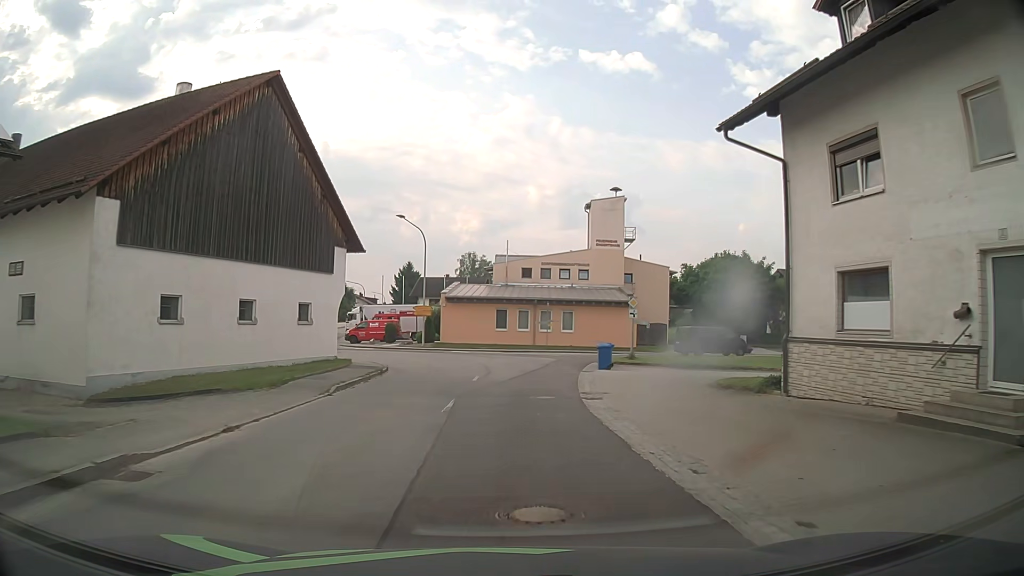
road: tertiary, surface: asphalt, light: Day
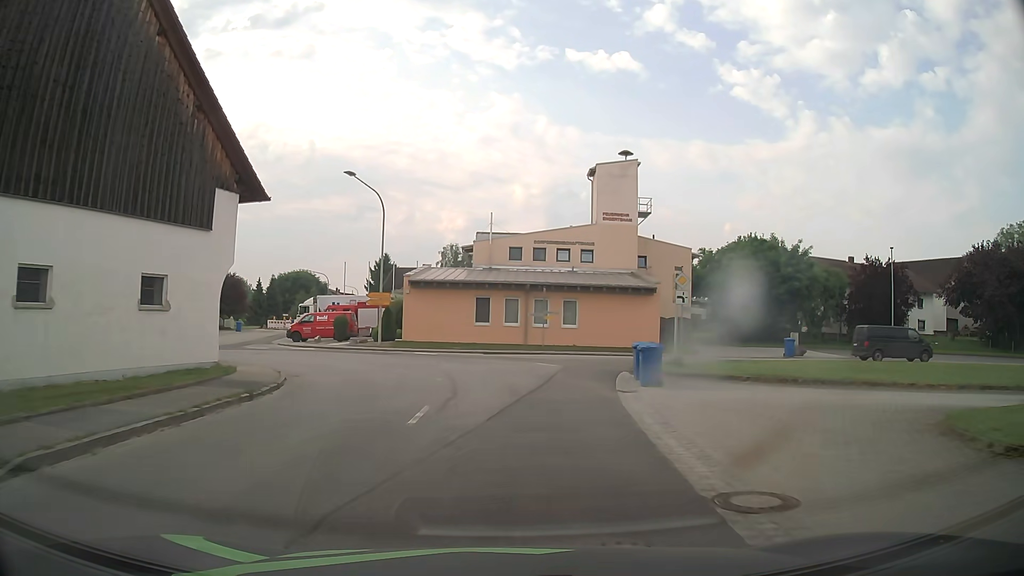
(+0.1, +12.1) m; +1°
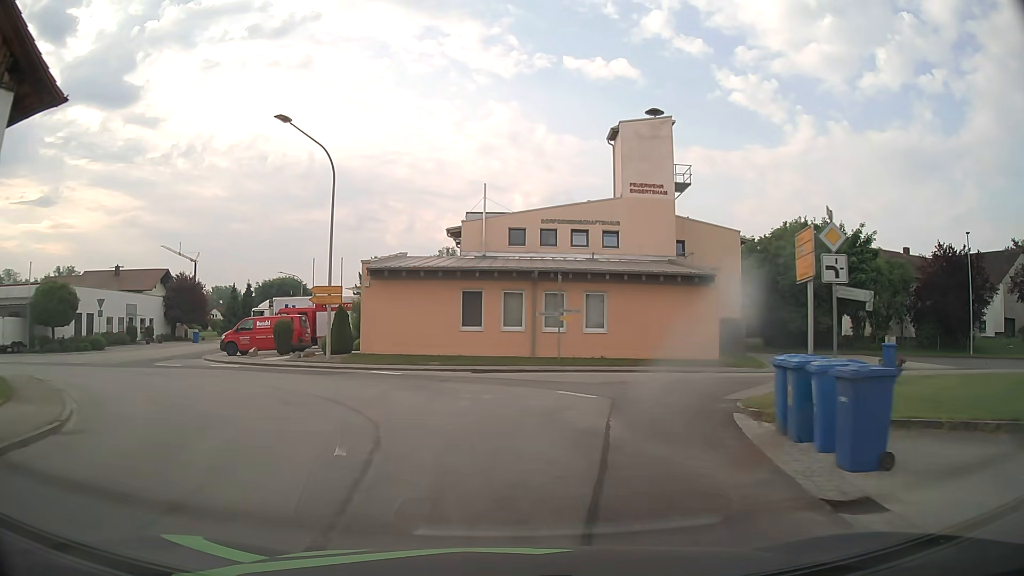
(+0.1, +11.1) m; +1°
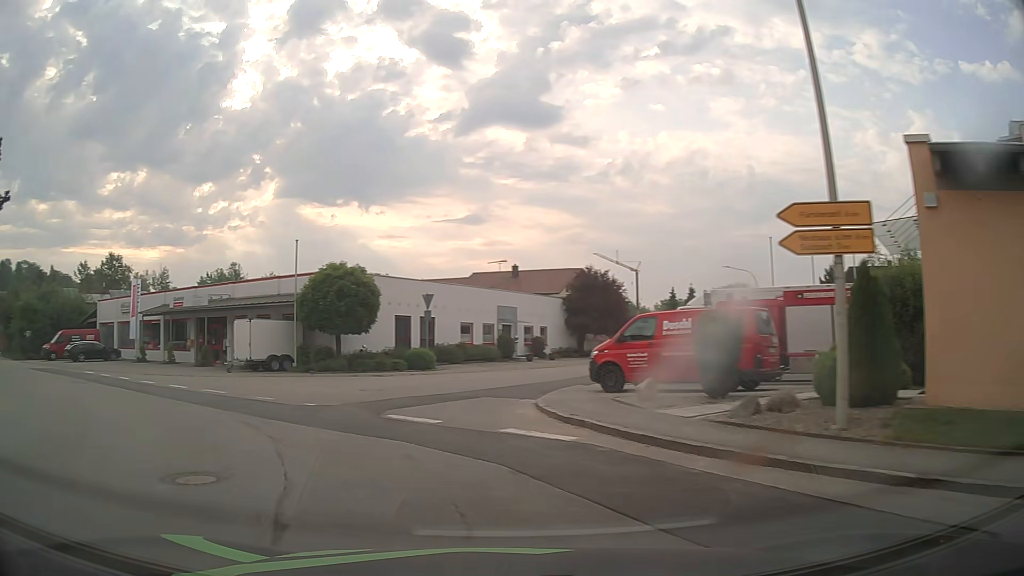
(-4.8, +17.8) m; -39°
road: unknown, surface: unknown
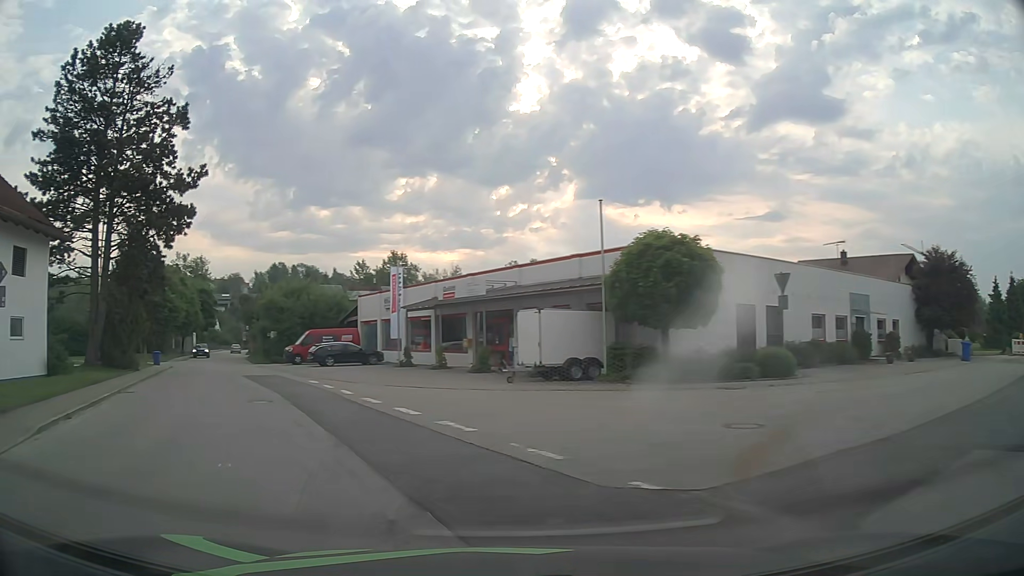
(-2.0, +8.7) m; -26°
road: tertiary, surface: asphalt
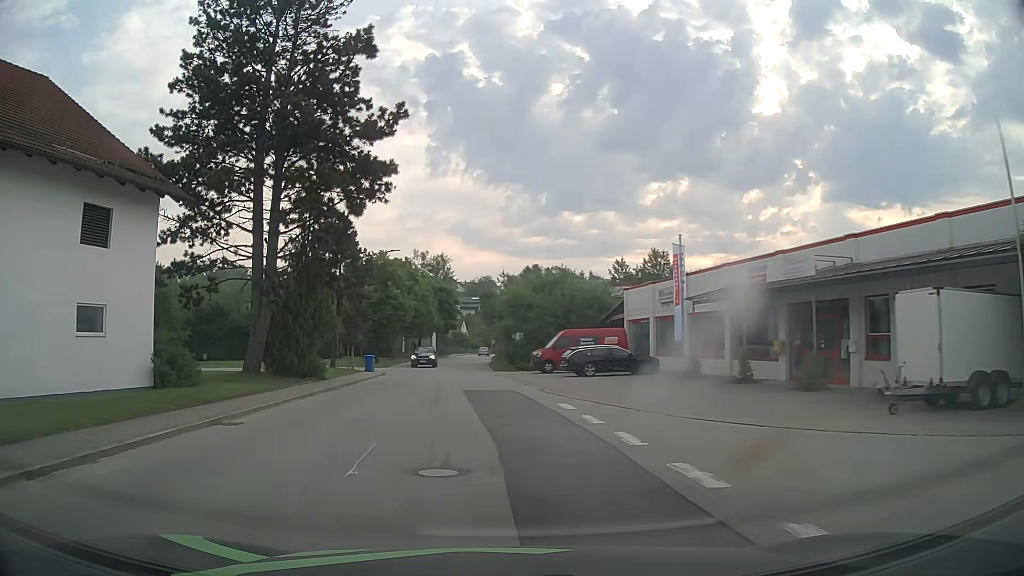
(-2.2, +9.7) m; -23°
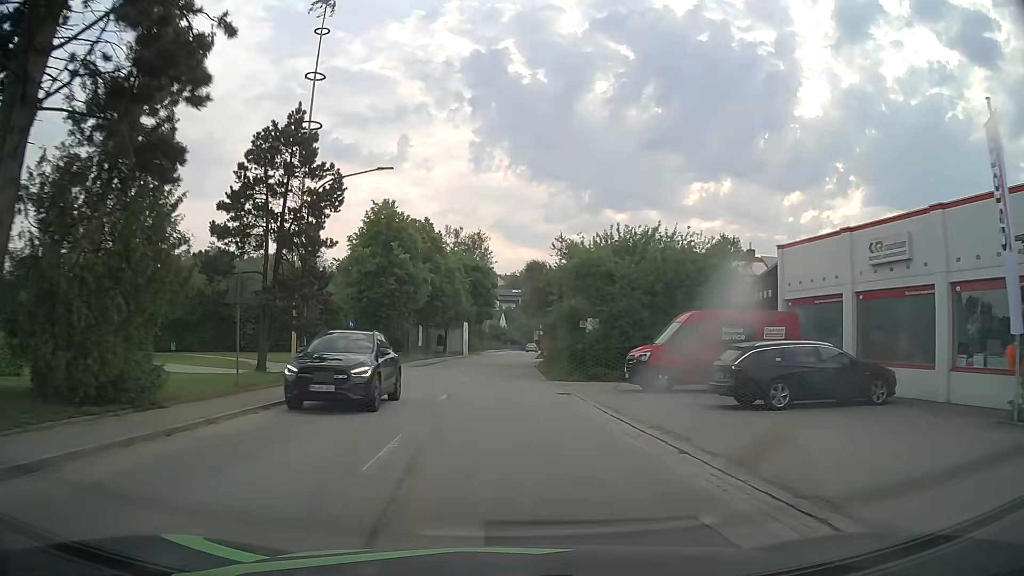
(-1.1, +18.6) m; -3°
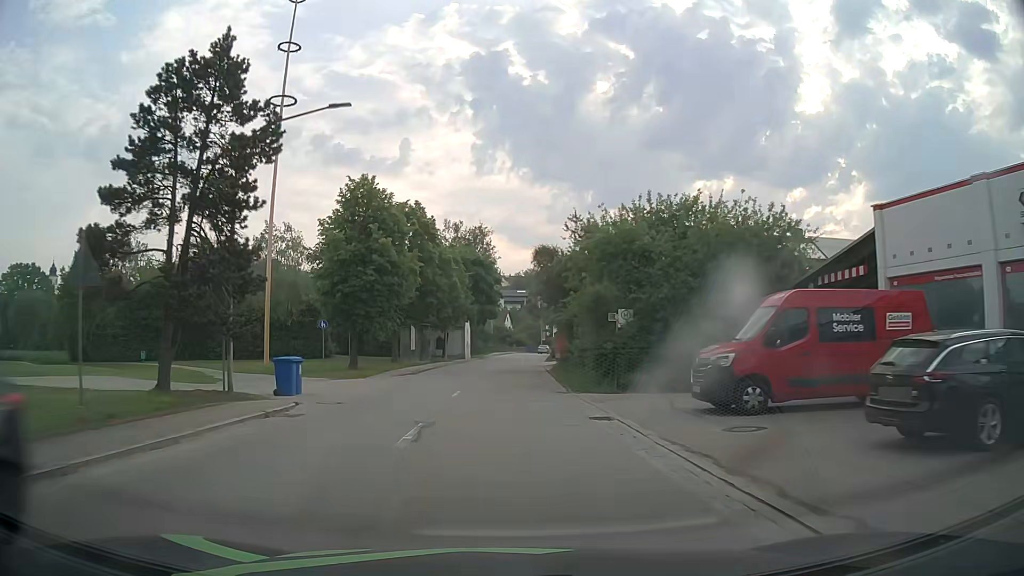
(0.0, +7.1) m; -1°
(0, +10) (0, +20) (0, +30) (0, +40) (+1, +50) (+1, +60) (+2, +70) (+3, +80) (+4, +90) (+5, +100) m
